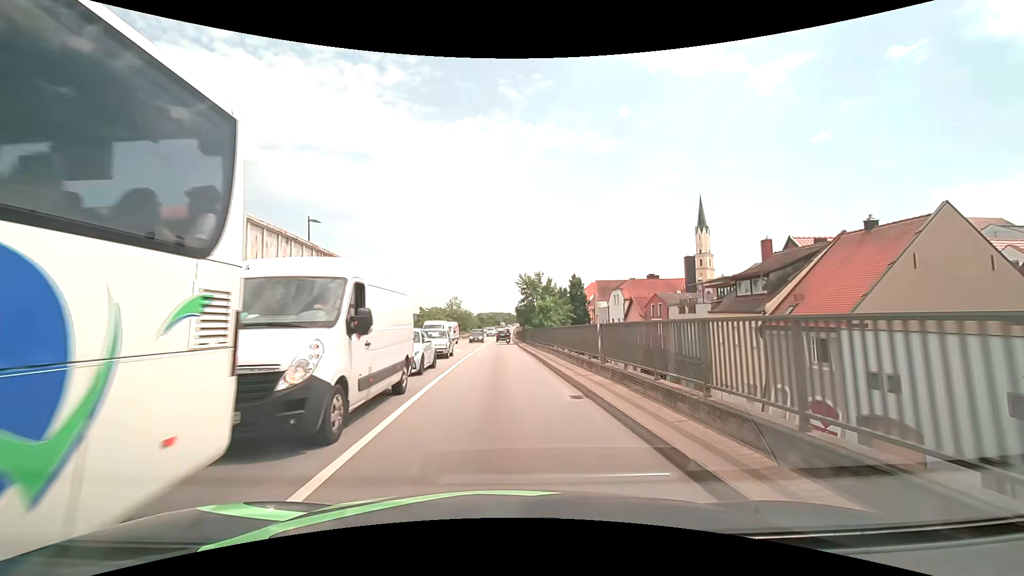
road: primary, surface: asphalt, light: Day
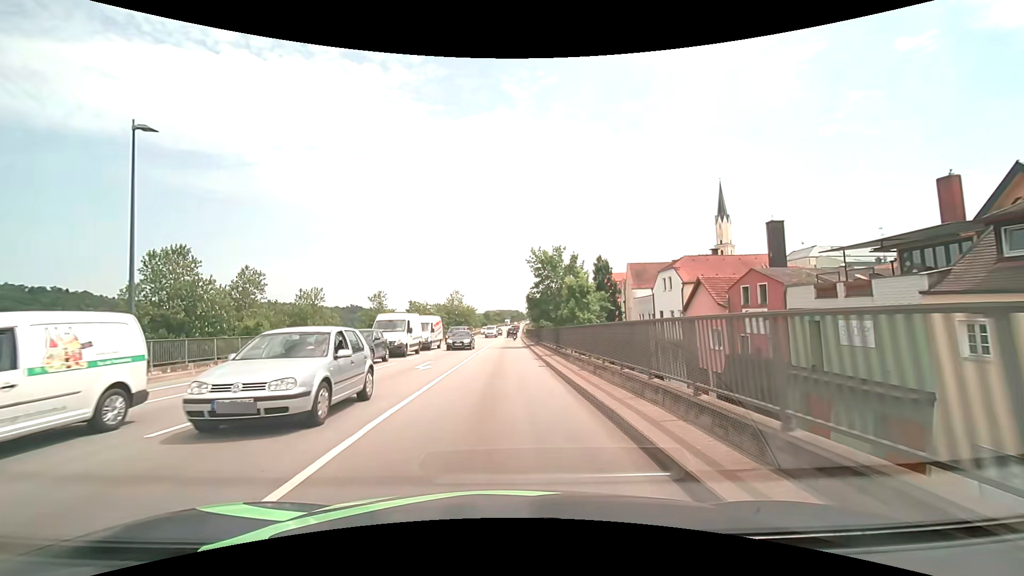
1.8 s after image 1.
(+0.1, +16.7) m; -1°
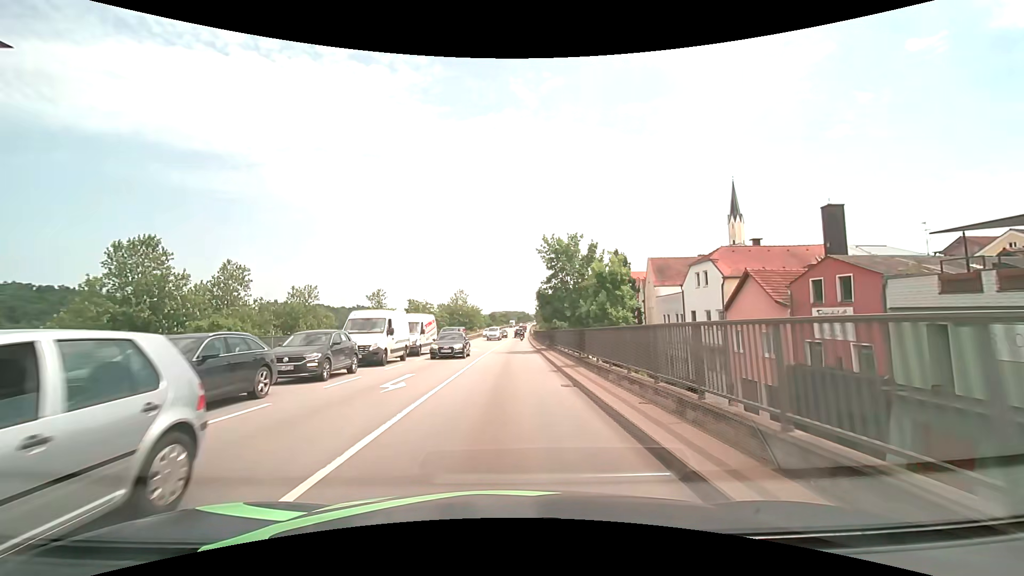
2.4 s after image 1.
(0.0, +6.0) m; -1°
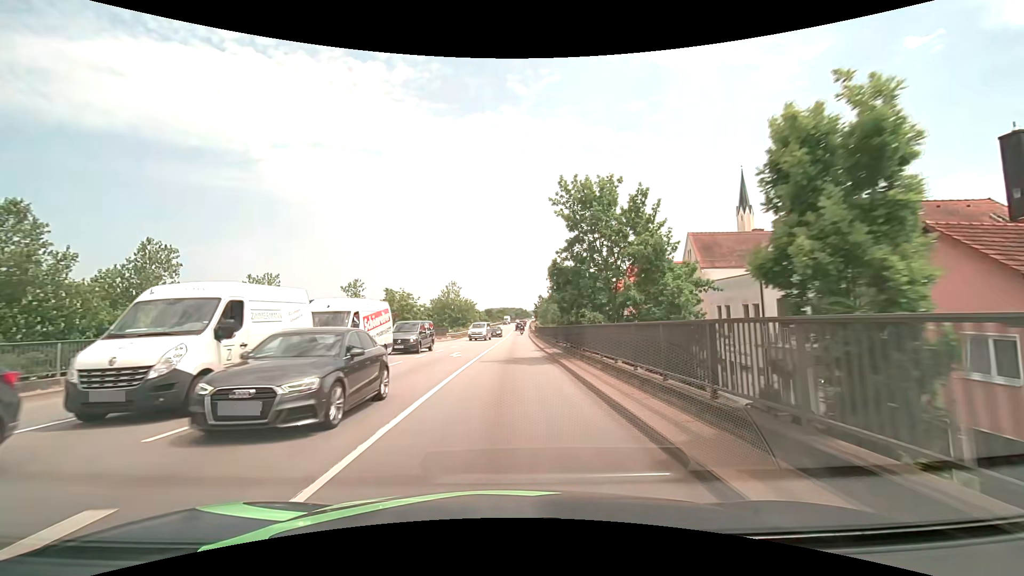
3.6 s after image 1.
(0.0, +12.5) m; 0°
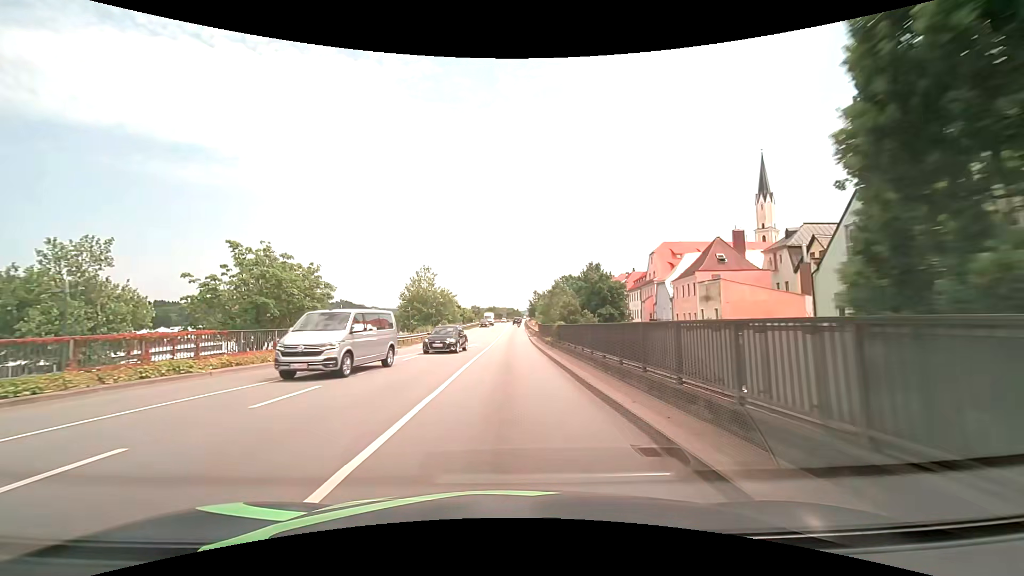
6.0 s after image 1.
(+0.2, +27.5) m; +1°
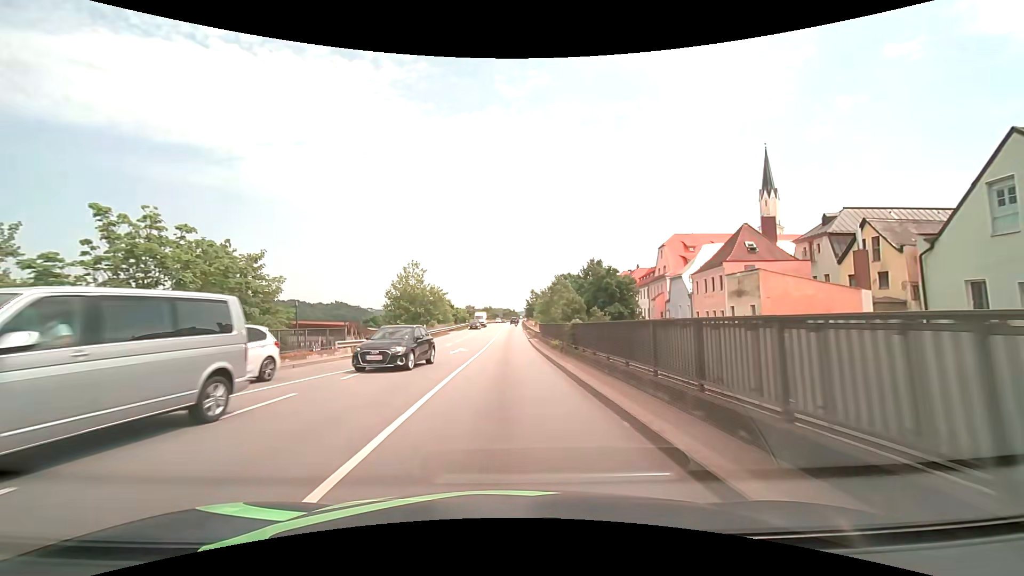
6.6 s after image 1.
(+0.1, +7.4) m; 0°
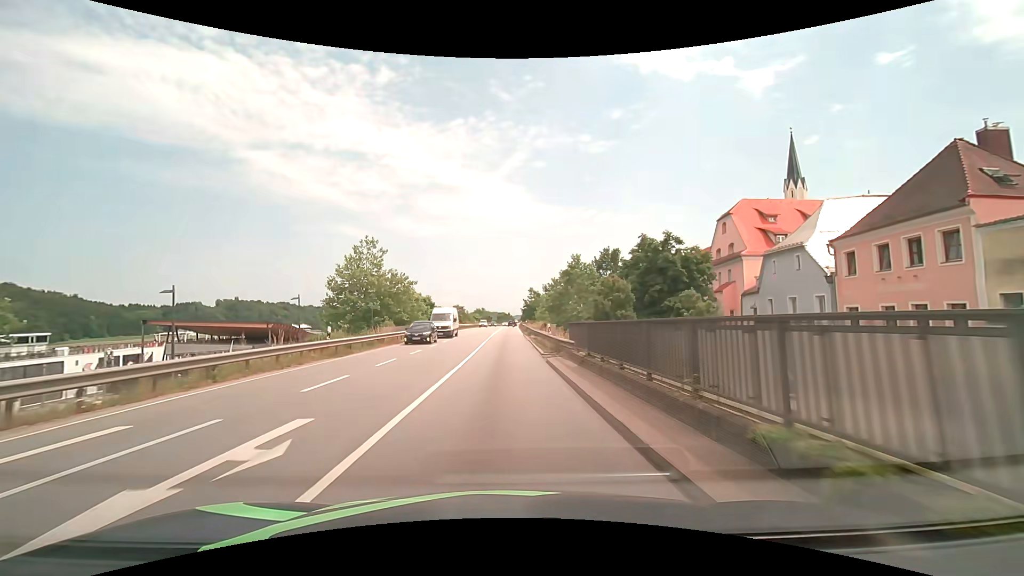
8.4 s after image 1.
(+0.2, +23.3) m; +1°
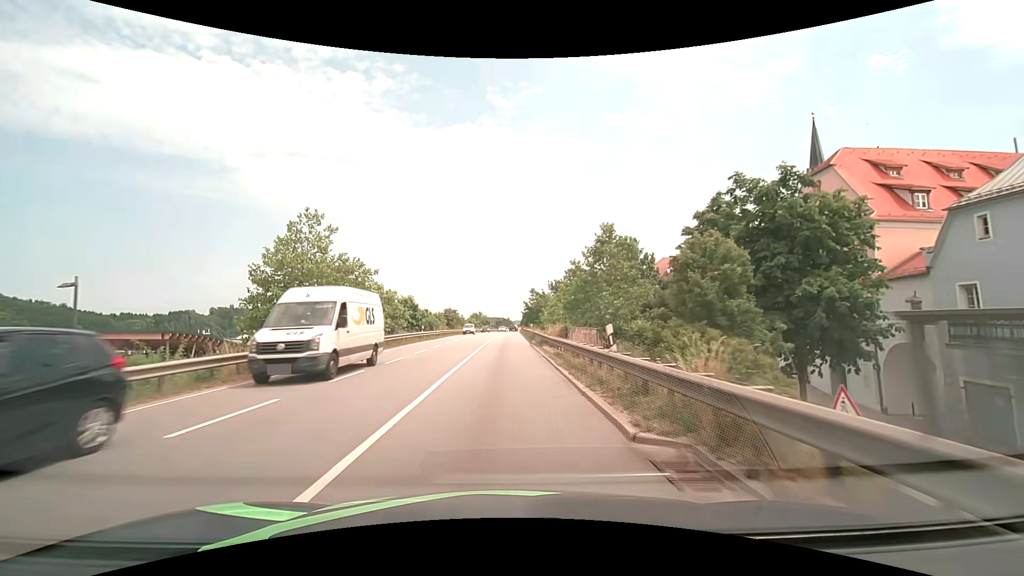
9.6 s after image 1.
(+0.1, +16.1) m; 0°
(0, +10) (0, +20) (0, +30) (0, +40) (0, +50) (0, +60) (0, +70) (0, +80) (0, +90) (0, +100) m
